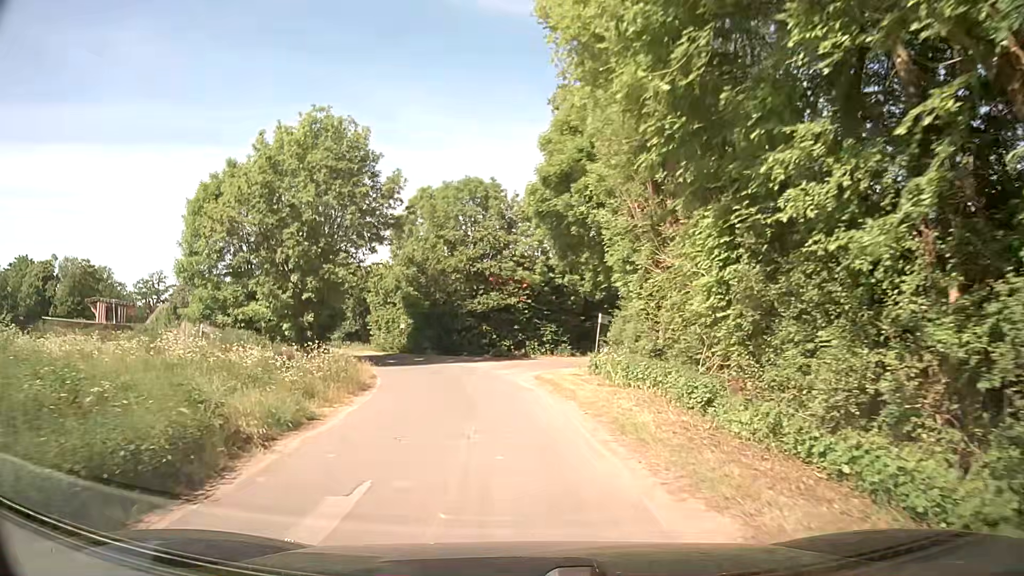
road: unclassified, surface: asphalt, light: Day
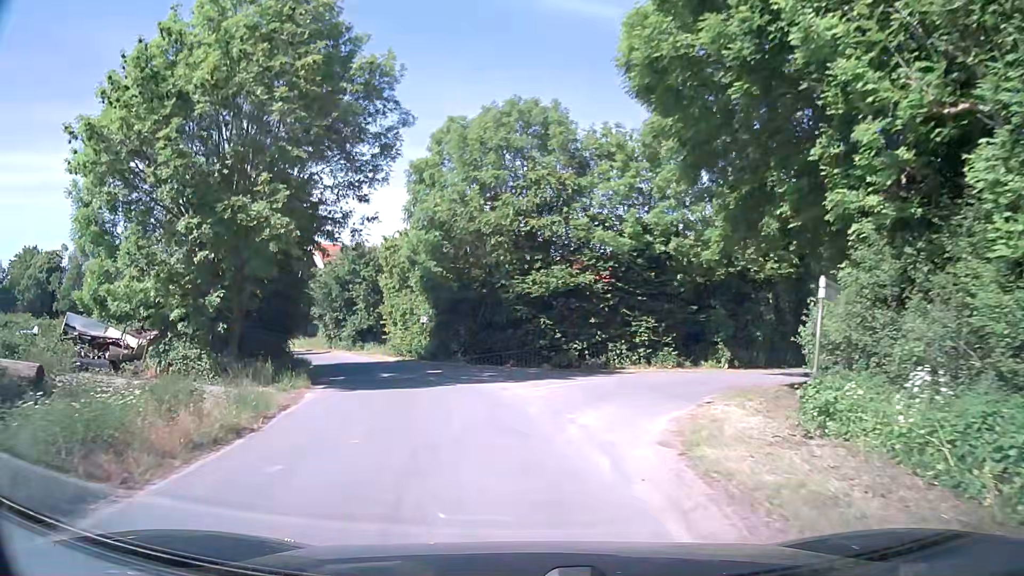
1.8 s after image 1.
(-0.3, +16.2) m; -3°
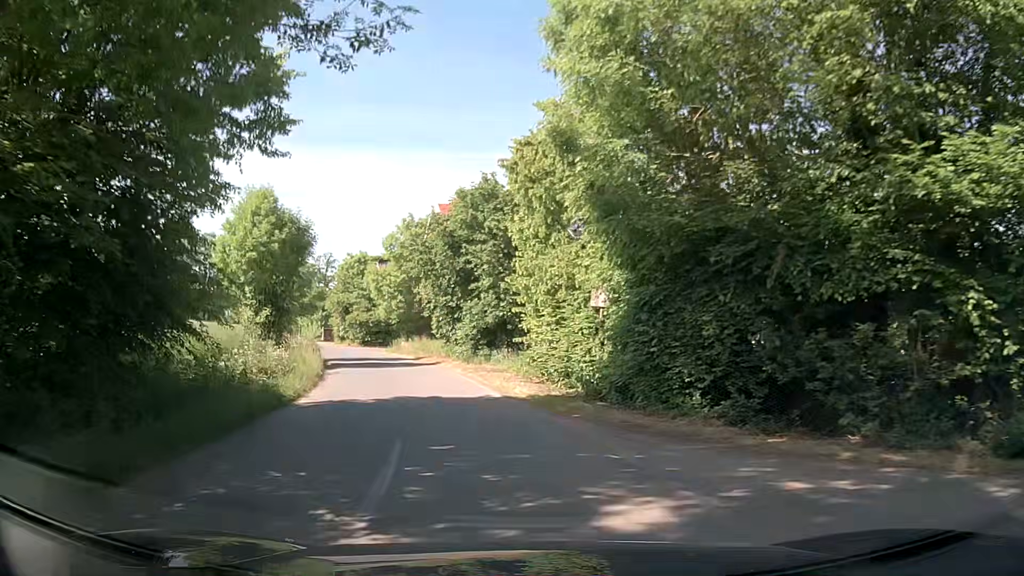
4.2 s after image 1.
(-2.8, +20.2) m; -16°
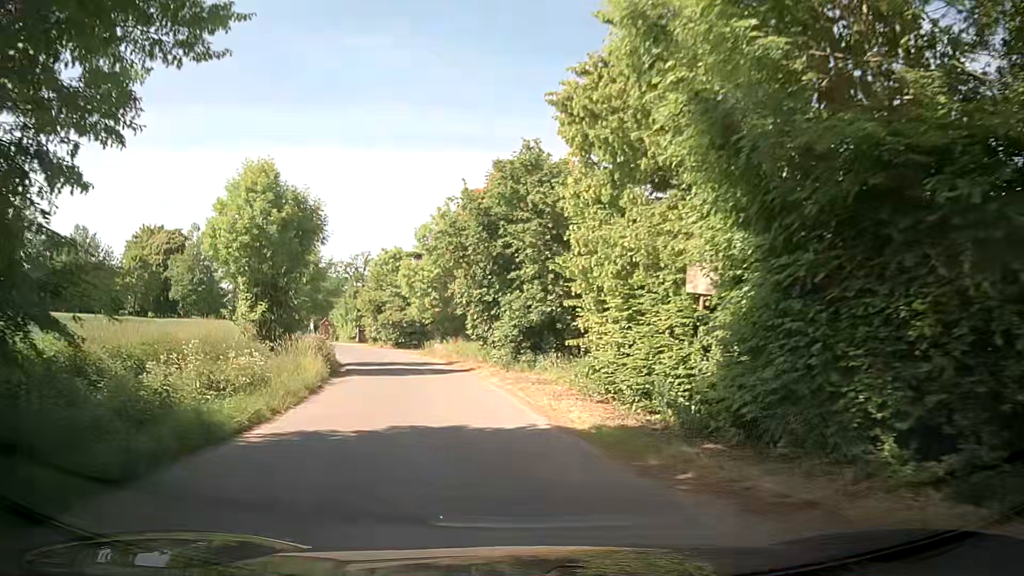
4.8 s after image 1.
(-0.2, +4.9) m; -4°
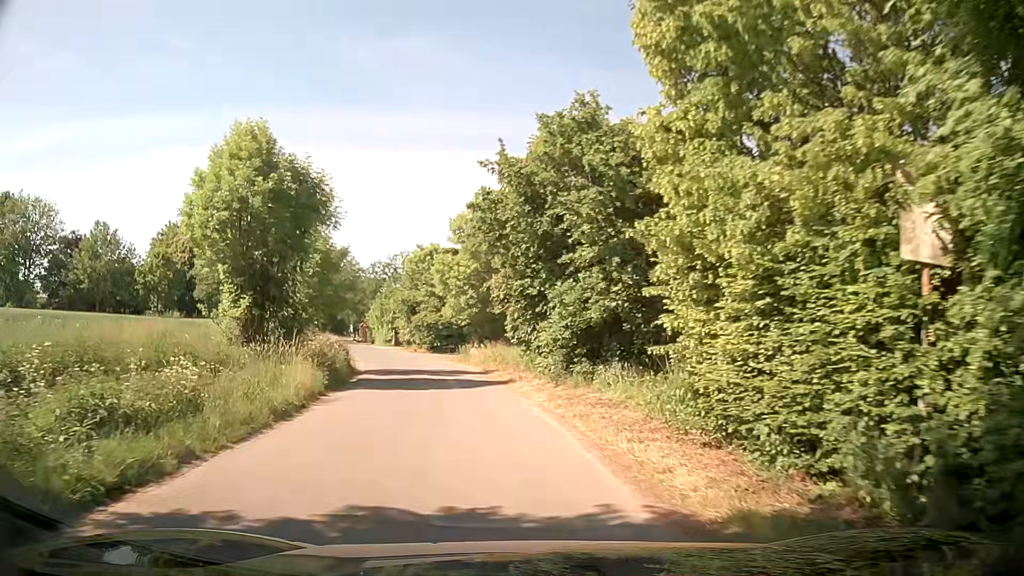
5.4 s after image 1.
(-0.2, +4.9) m; -4°
(-1, +10) (-2, +20) (-4, +30) (-6, +39) (-9, +49) (-12, +59) (-15, +68) (-18, +78) (-20, +87) (-23, +97) m
